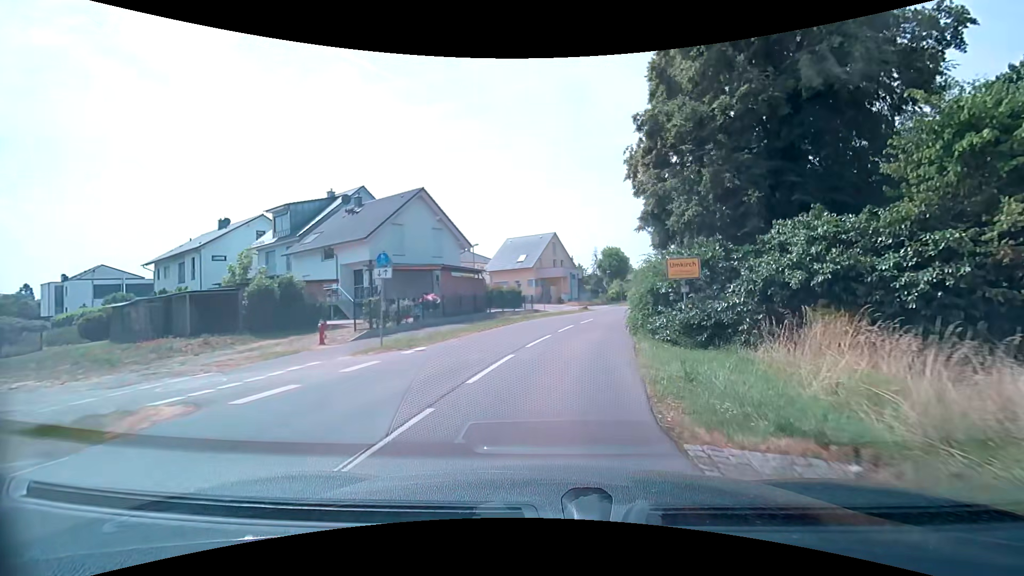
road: tertiary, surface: asphalt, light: Day
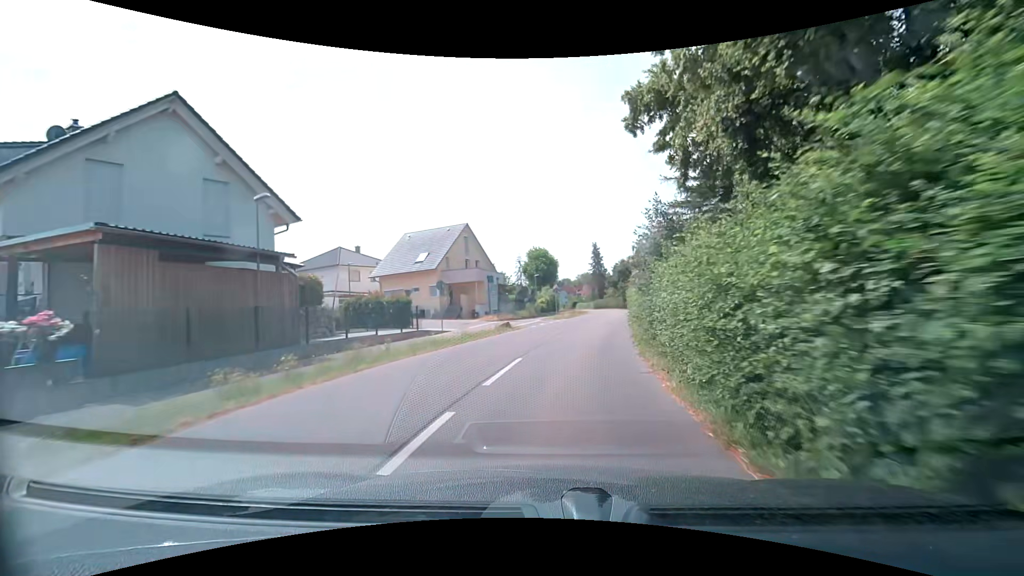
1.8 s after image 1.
(+1.3, +17.9) m; +8°
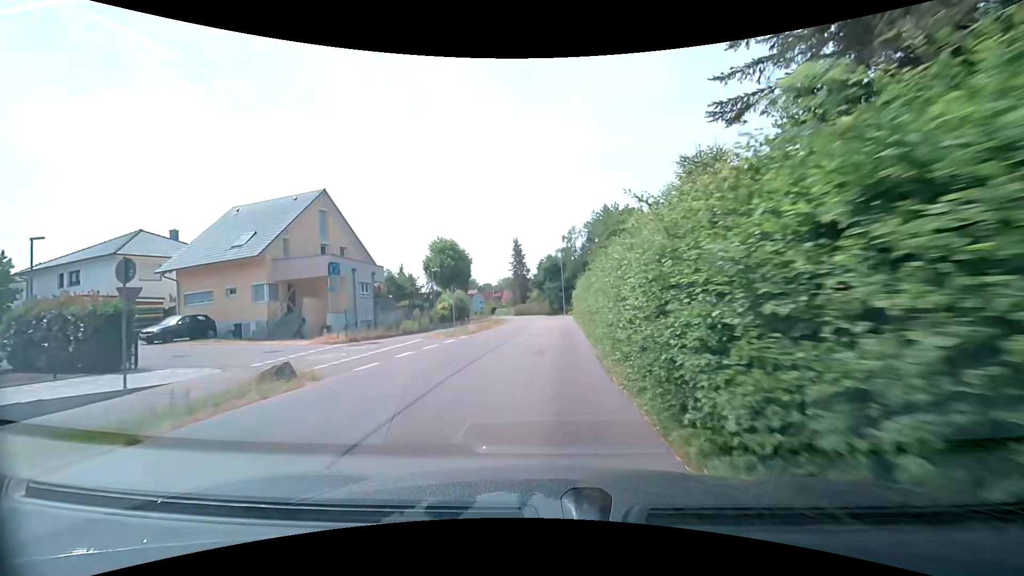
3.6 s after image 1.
(+1.2, +17.2) m; +8°
(0, +10) (+1, +20) (+1, +30) (+1, +40) (+1, +50) (+1, +60) (0, +70) (-2, +80) (-4, +90) (-7, +99) m
